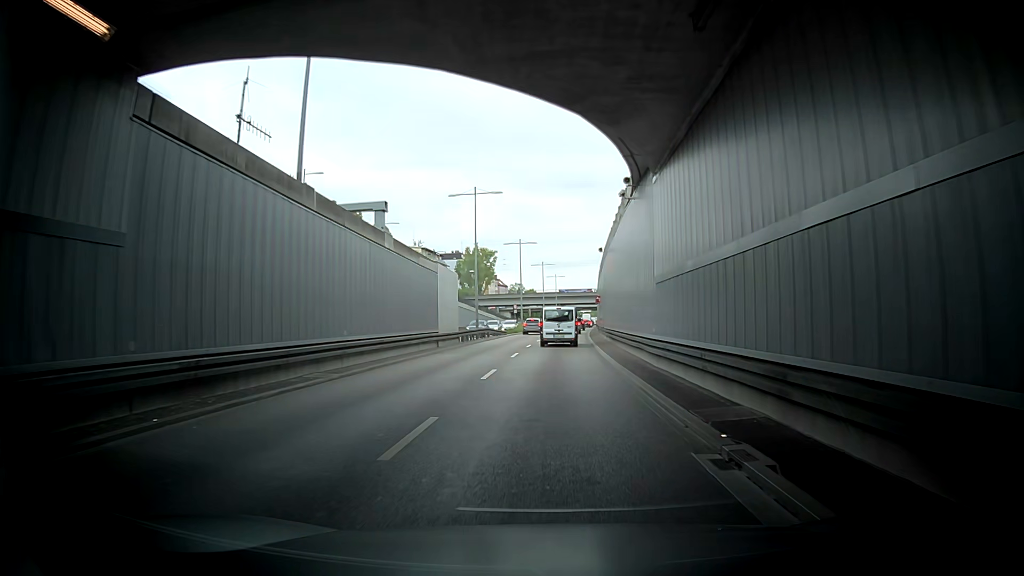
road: trunk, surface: asphalt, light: Day
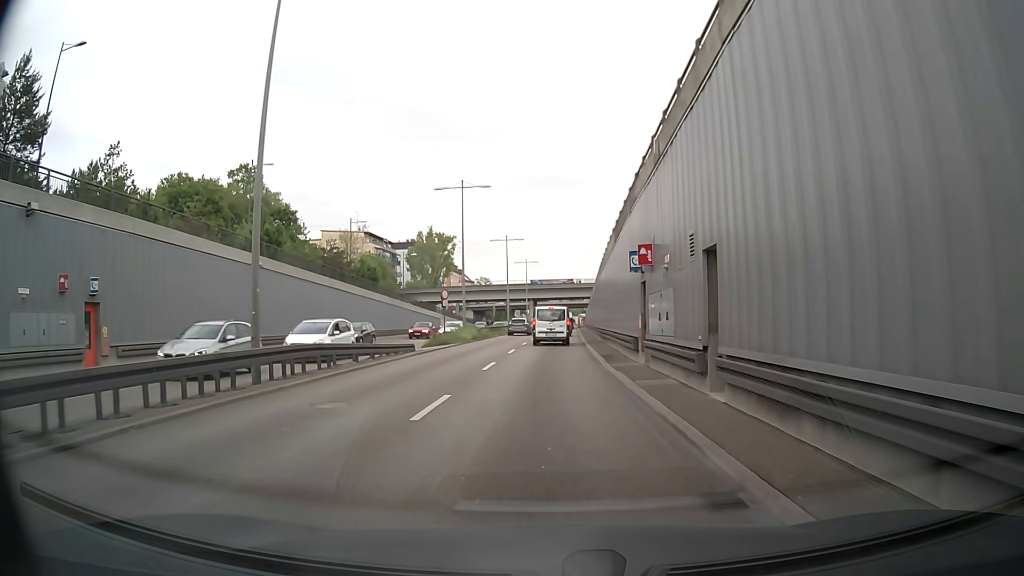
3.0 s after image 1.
(-1.5, +33.4) m; 0°
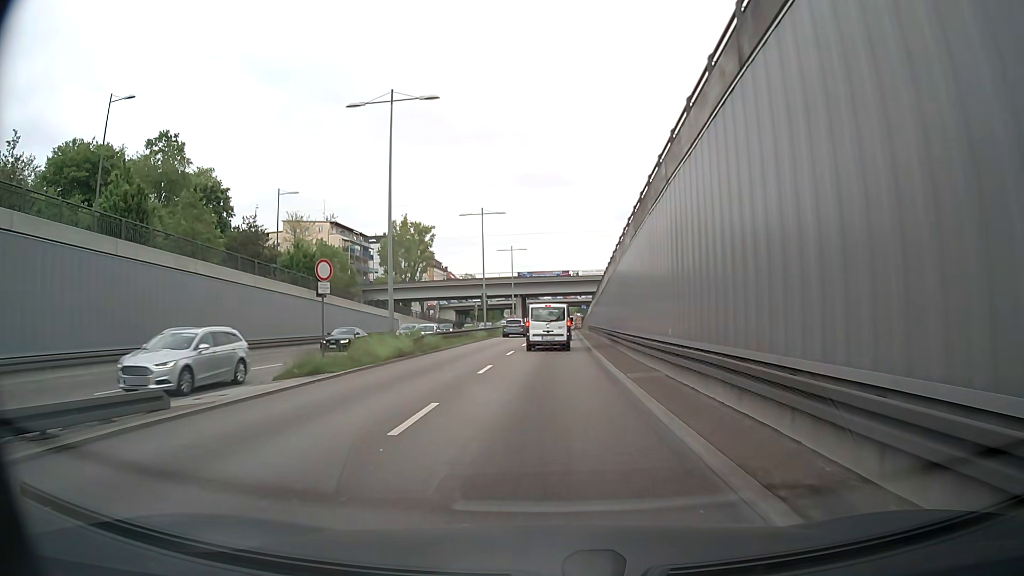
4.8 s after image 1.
(+0.3, +19.1) m; +1°
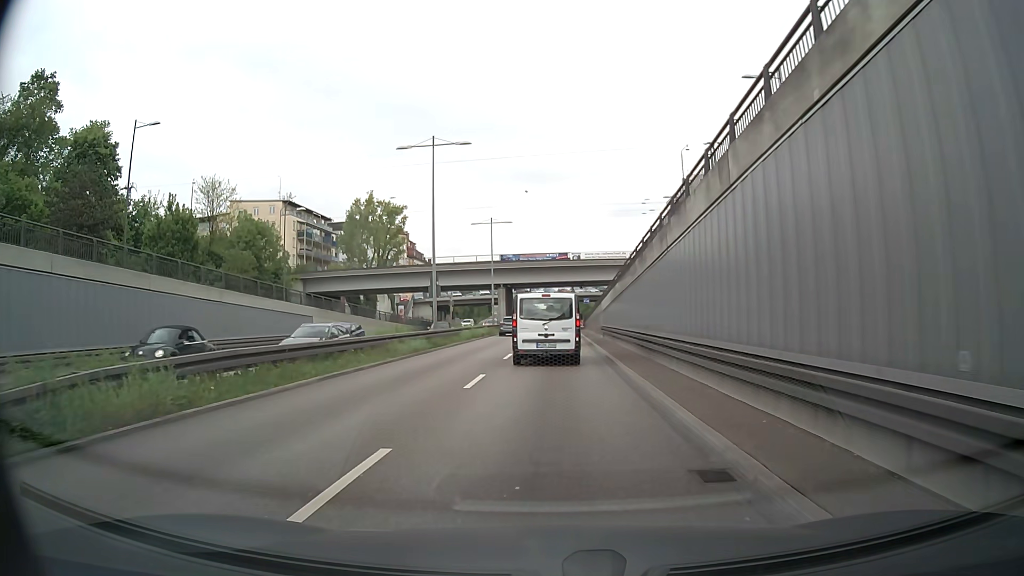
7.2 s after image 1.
(+0.1, +21.9) m; +1°
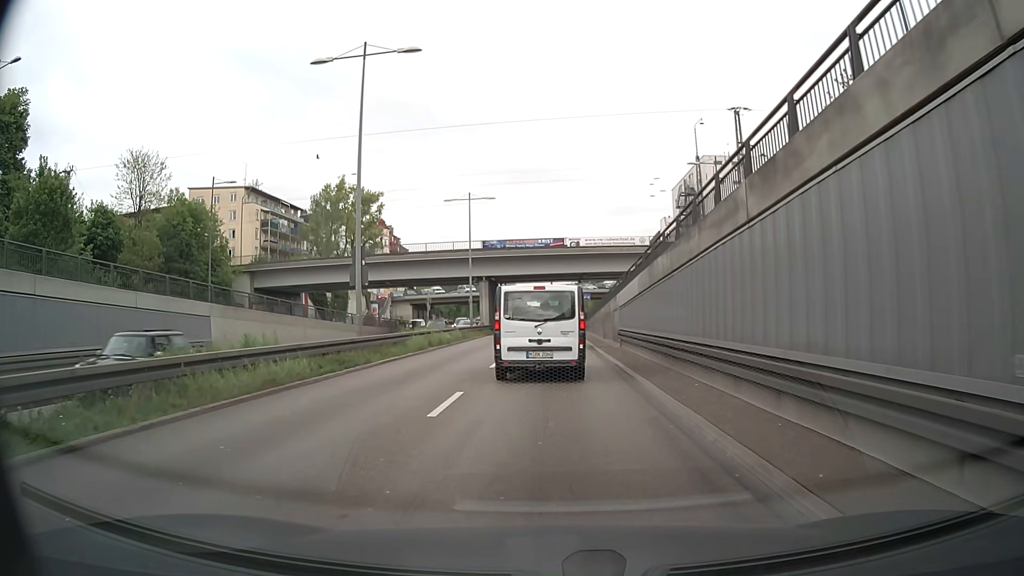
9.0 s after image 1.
(0.0, +12.6) m; 0°
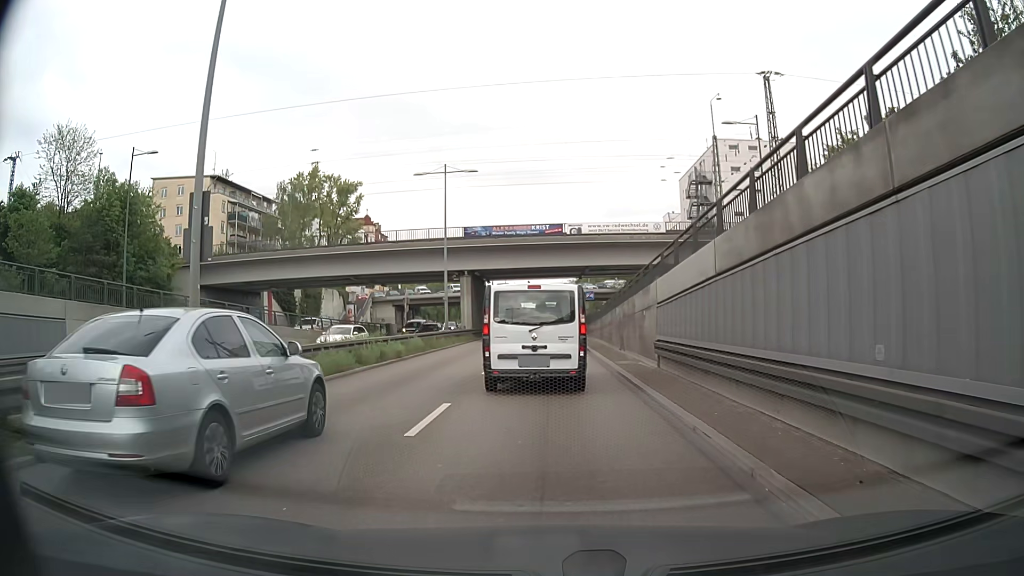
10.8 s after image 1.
(0.0, +10.2) m; 0°
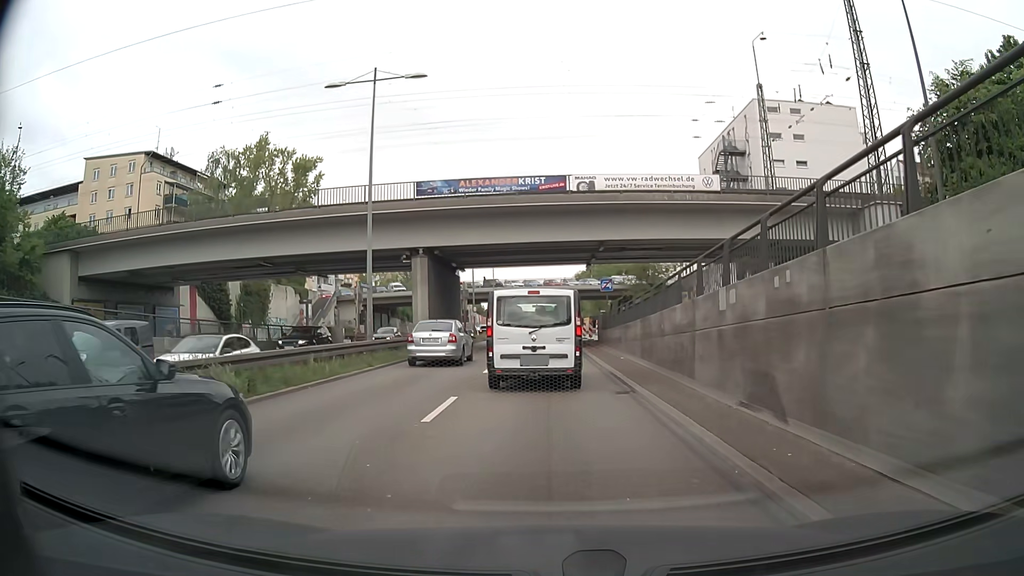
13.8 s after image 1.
(+0.1, +16.9) m; +1°
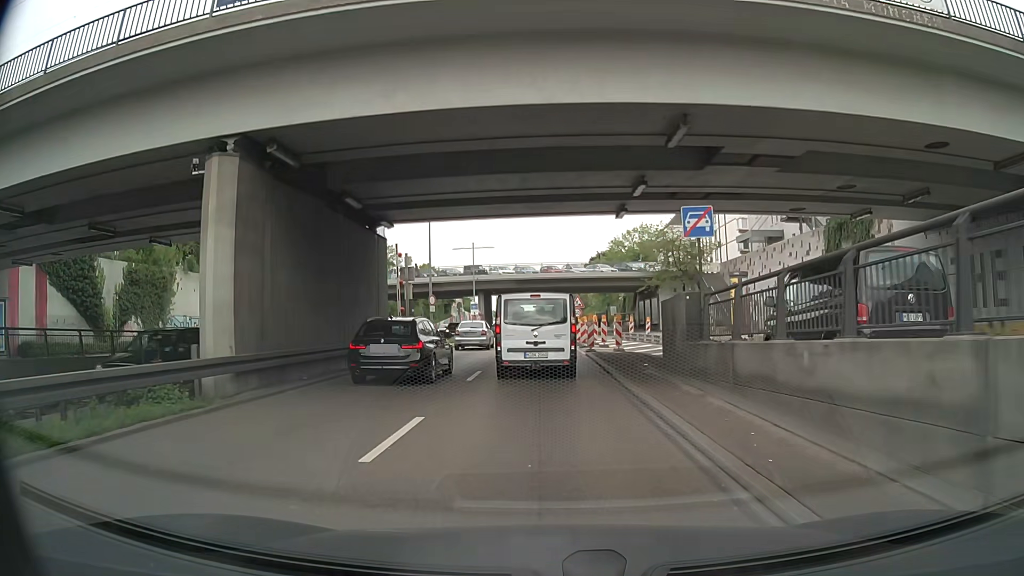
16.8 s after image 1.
(0.0, +21.0) m; 0°
(0, +10) (0, +20) (0, +30) (0, +40) (-1, +50) (-1, +60) (-1, +70) (-1, +80) (-1, +90) (-1, +100) m
